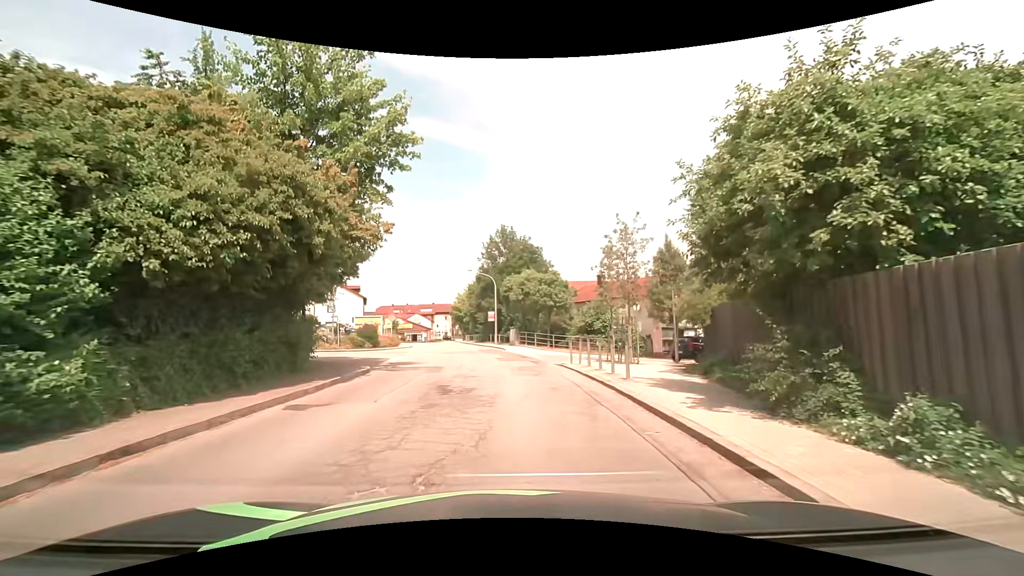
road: secondary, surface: asphalt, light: Day
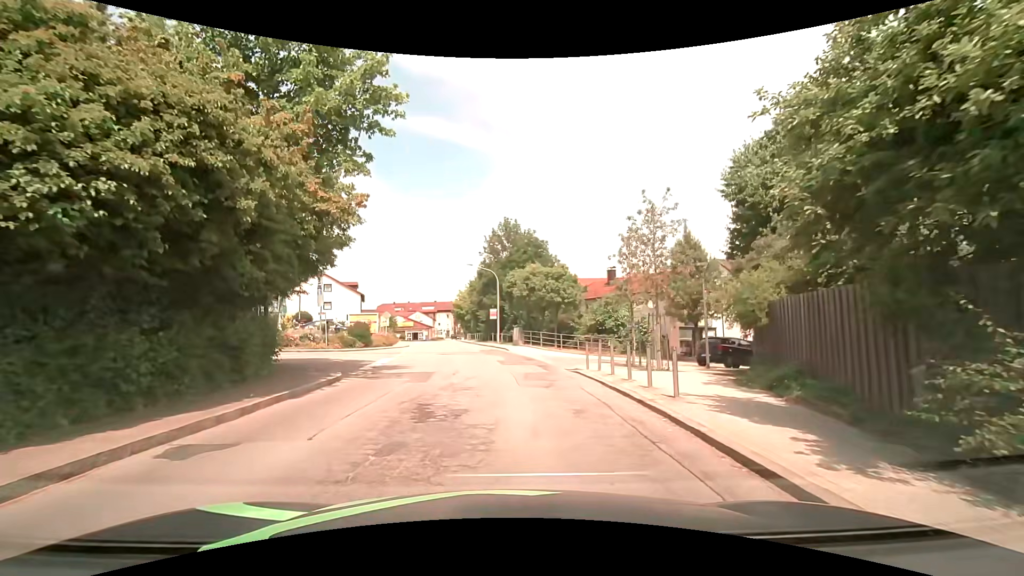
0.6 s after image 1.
(0.0, +3.2) m; -1°
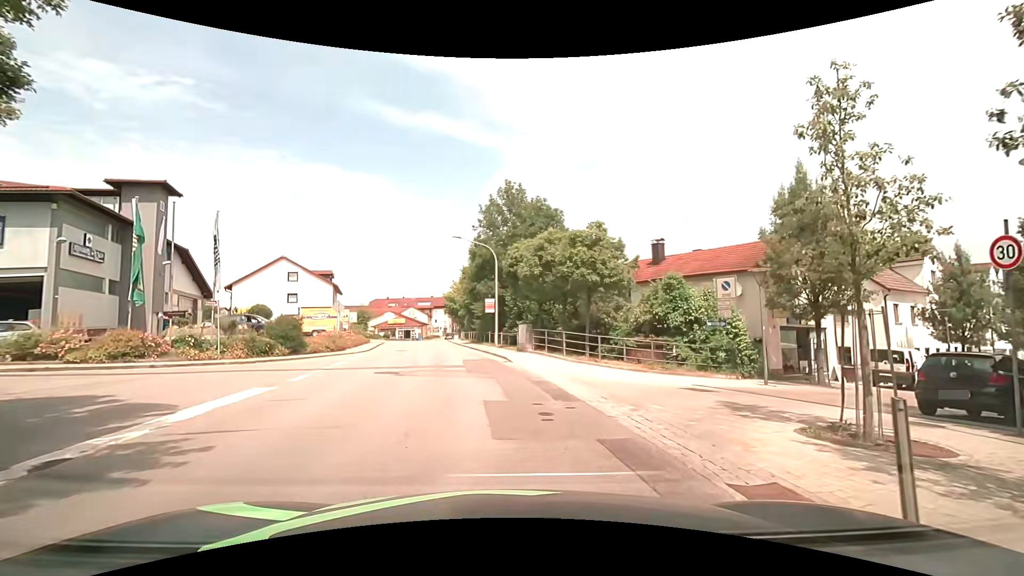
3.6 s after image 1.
(-0.1, +12.8) m; +1°
